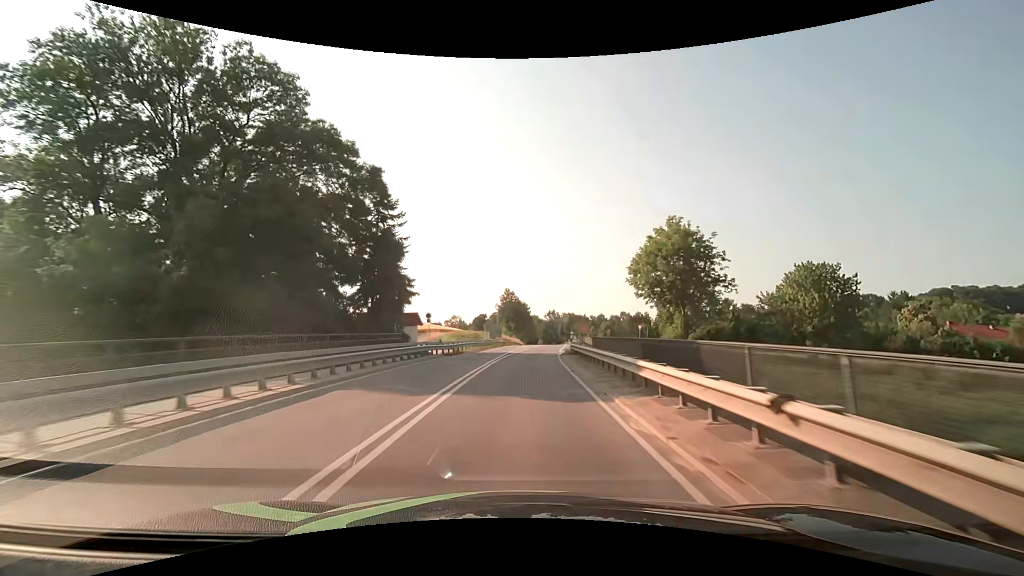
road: secondary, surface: asphalt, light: Day
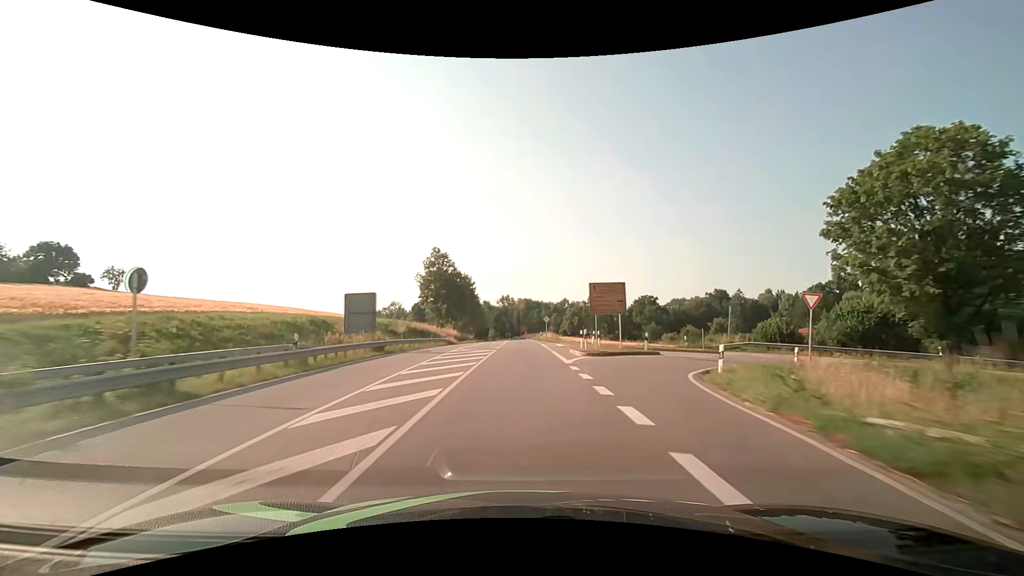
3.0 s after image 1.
(+2.9, +54.1) m; +5°
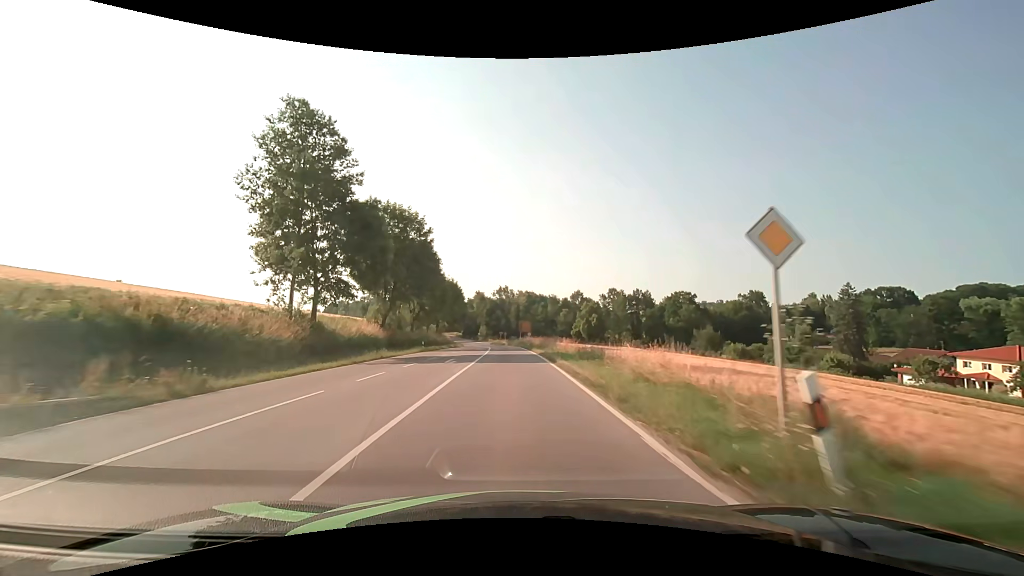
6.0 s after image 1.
(+0.1, +54.5) m; 0°
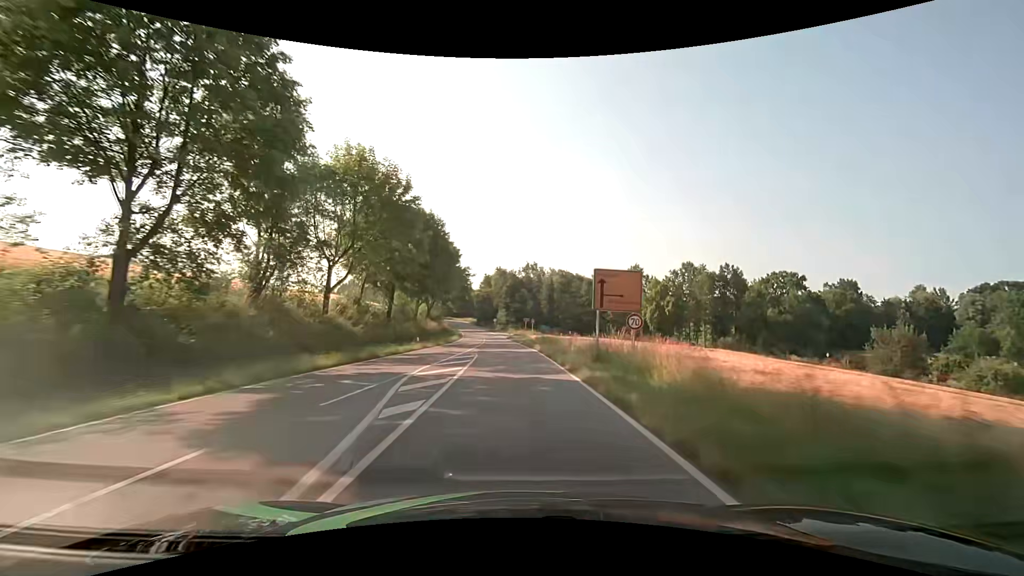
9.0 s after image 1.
(-1.1, +54.5) m; -3°
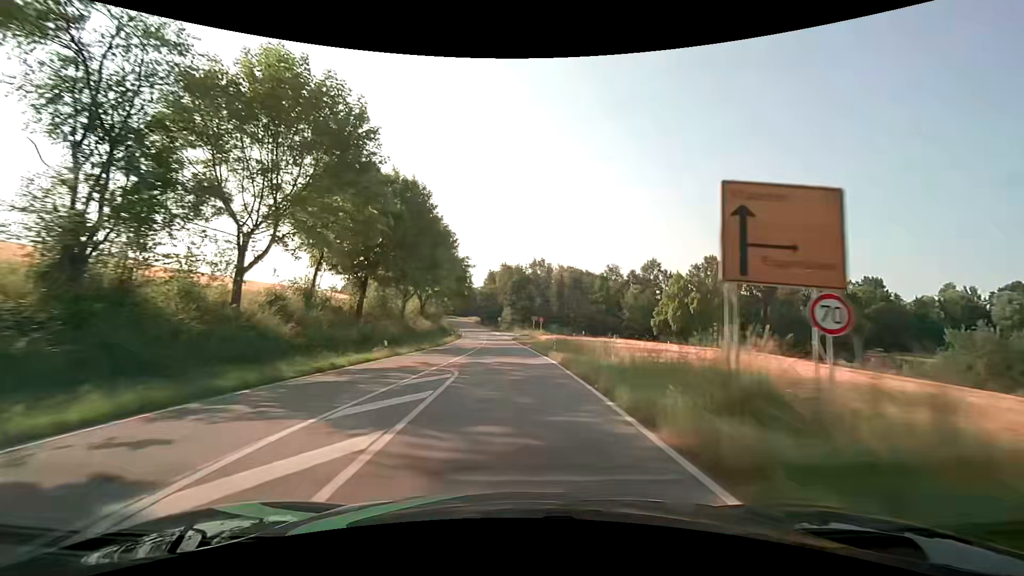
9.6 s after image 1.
(-0.1, +10.9) m; -1°
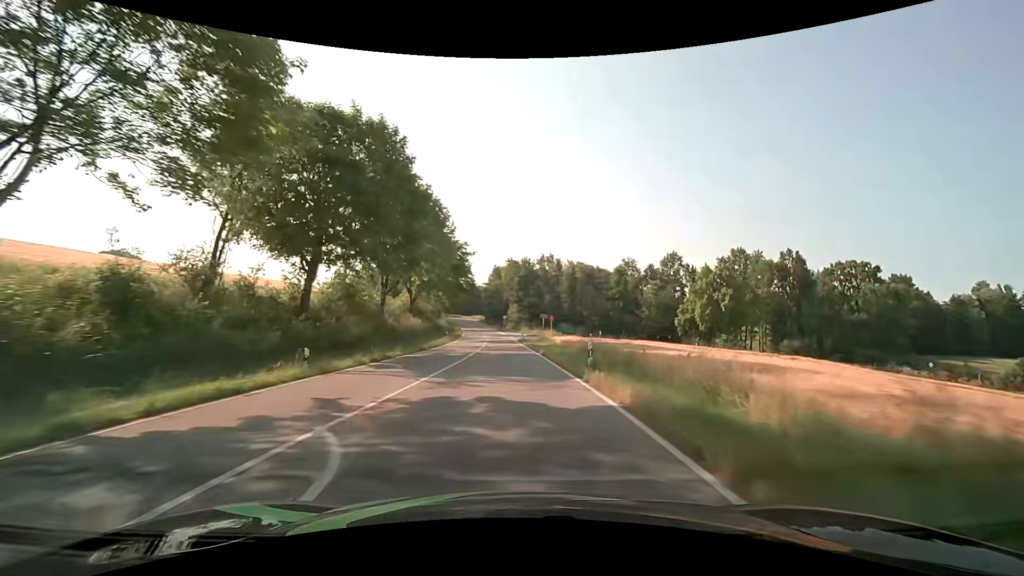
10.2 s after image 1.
(-0.1, +10.9) m; -1°
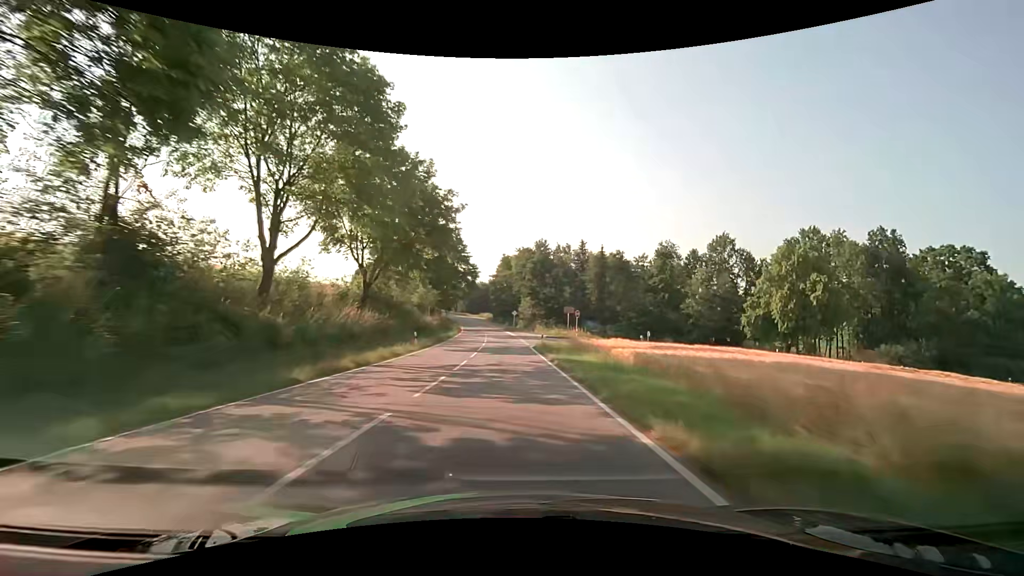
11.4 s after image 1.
(-0.2, +21.8) m; -1°
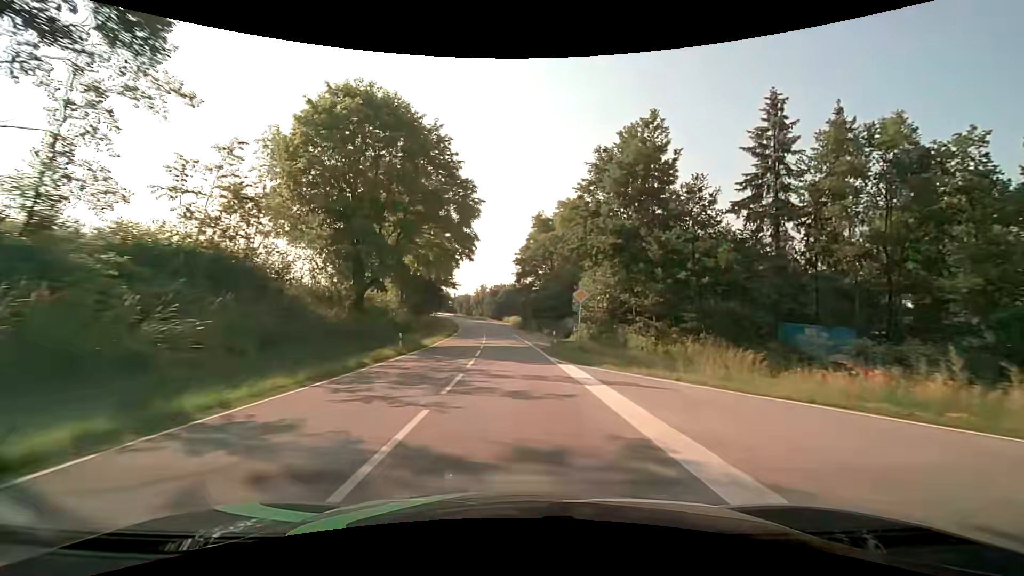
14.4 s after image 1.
(-1.7, +54.1) m; -4°
(0, +10) (0, +20) (-1, +30) (-1, +40) (-2, +50) (-3, +60) (-4, +70) (-5, +80) (-6, +90) (-7, +100) m
